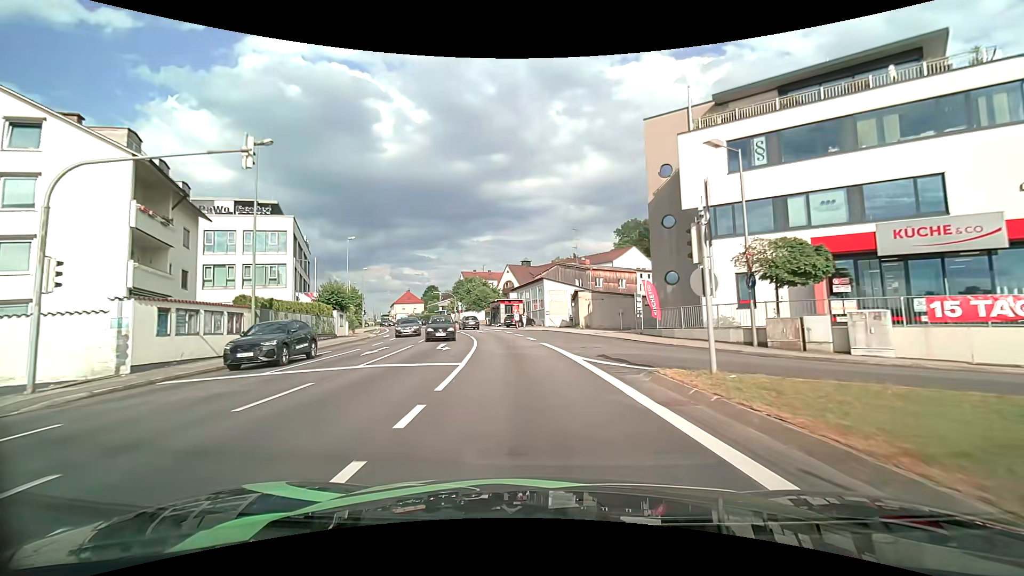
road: tertiary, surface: asphalt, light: Day
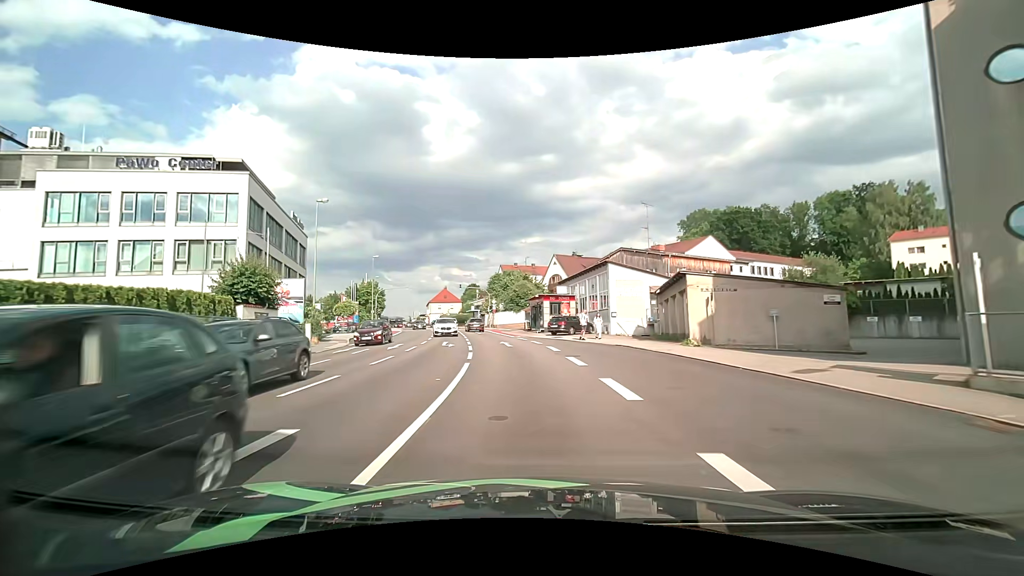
(-0.9, +18.5) m; -6°
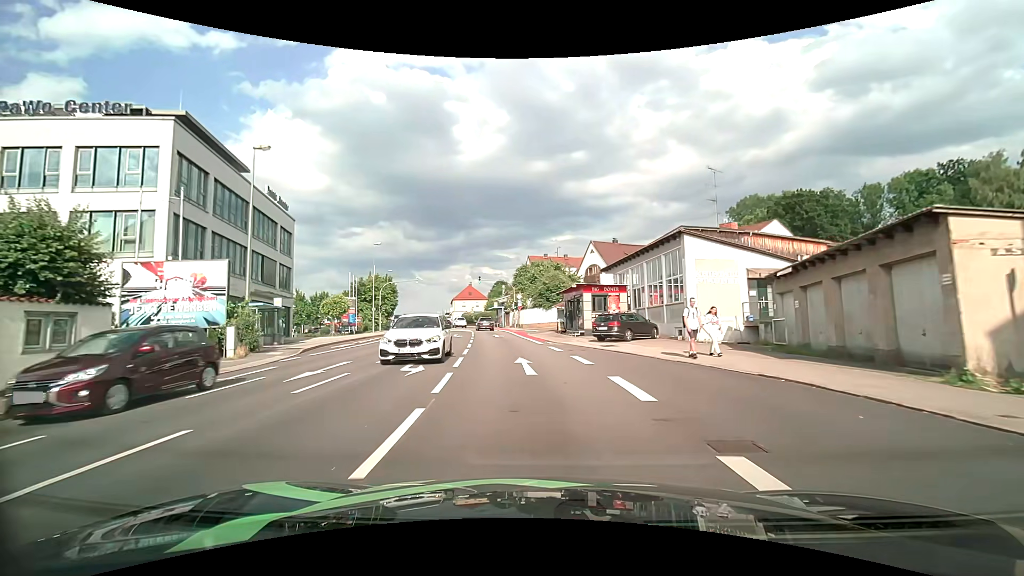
(-0.3, +12.1) m; -3°
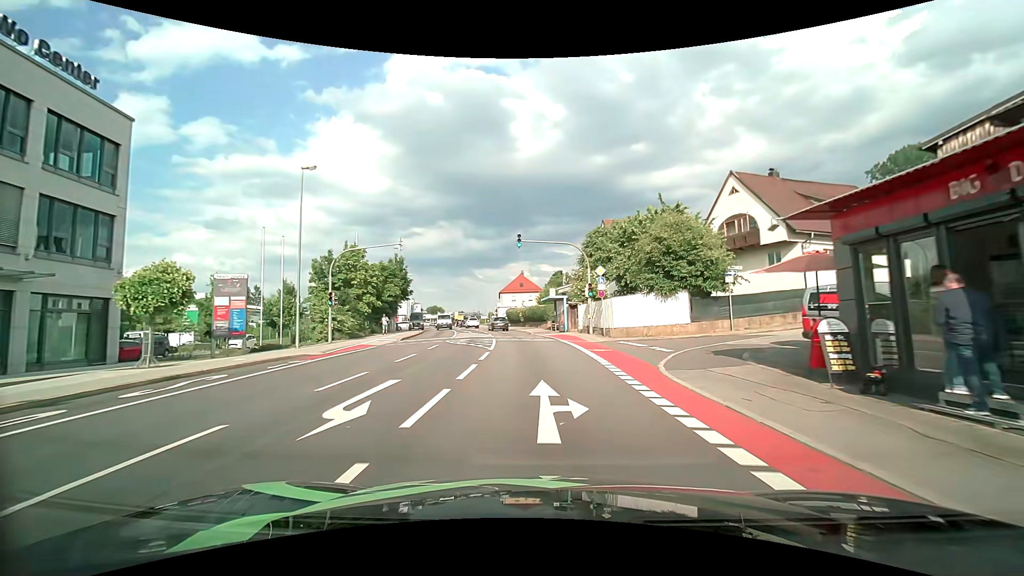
(-2.2, +30.2) m; -7°
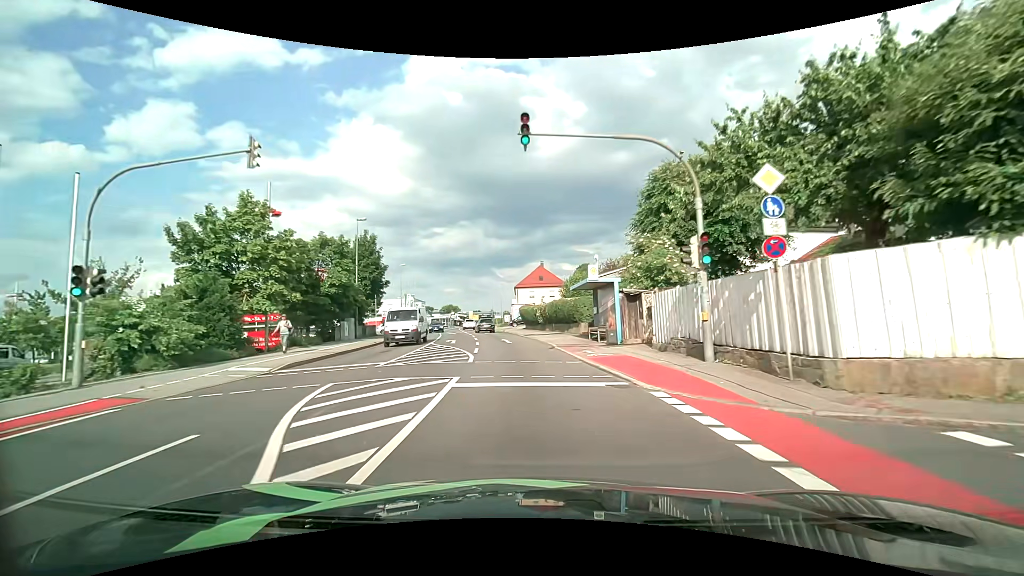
(-0.3, +18.7) m; -2°
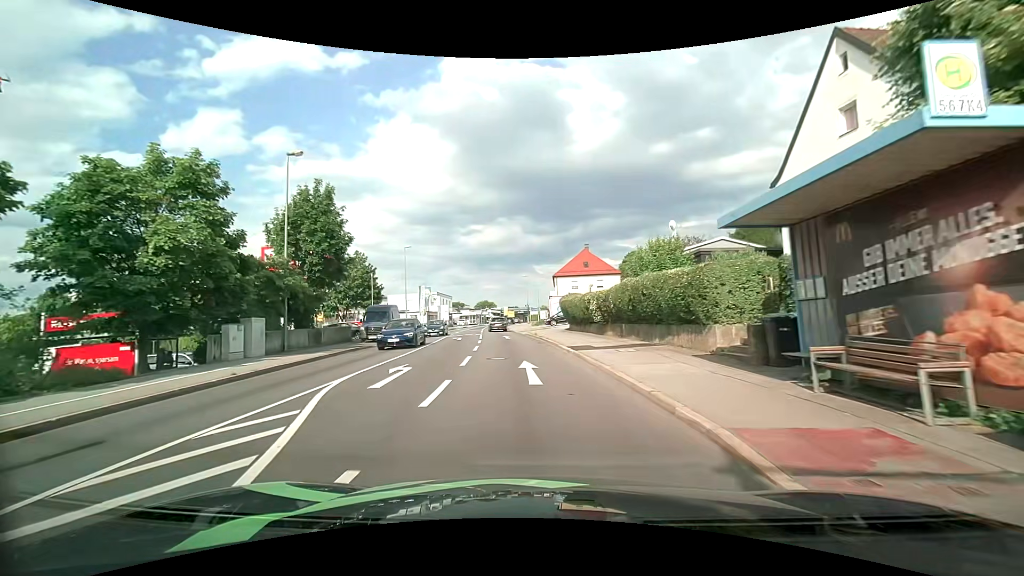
(-0.7, +18.0) m; -5°
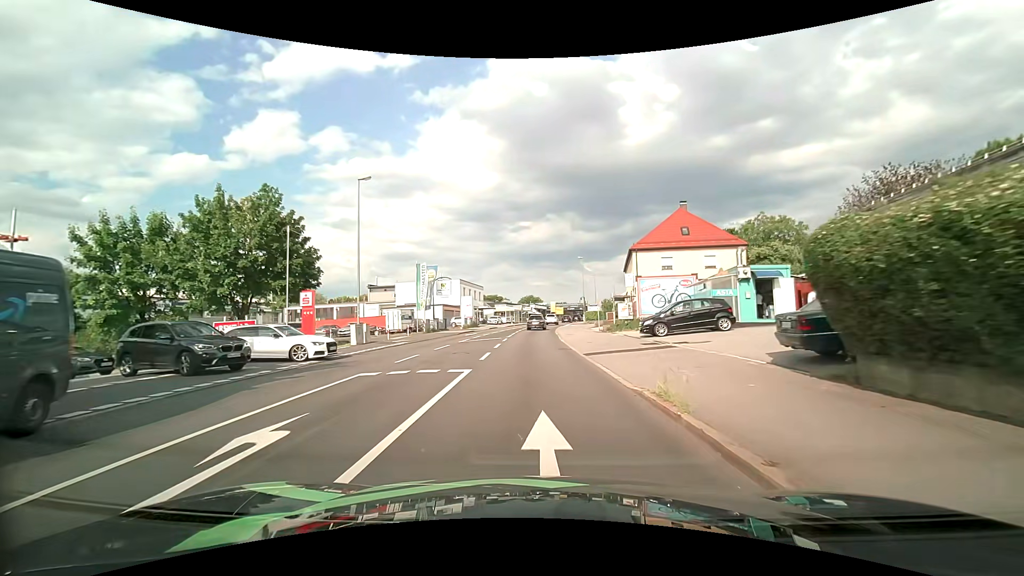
(-1.8, +29.0) m; -6°
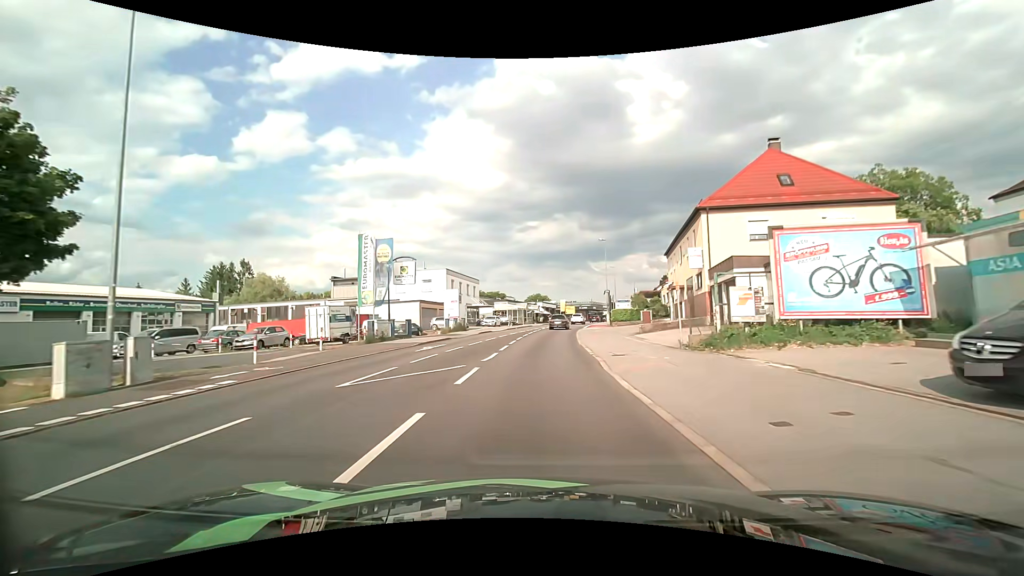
(-0.2, +18.0) m; -1°
(0, +10) (0, +20) (0, +30) (+1, +40) (+2, +50) (+3, +60) (+4, +70) (+6, +80) (+8, +89) (+10, +99) m
